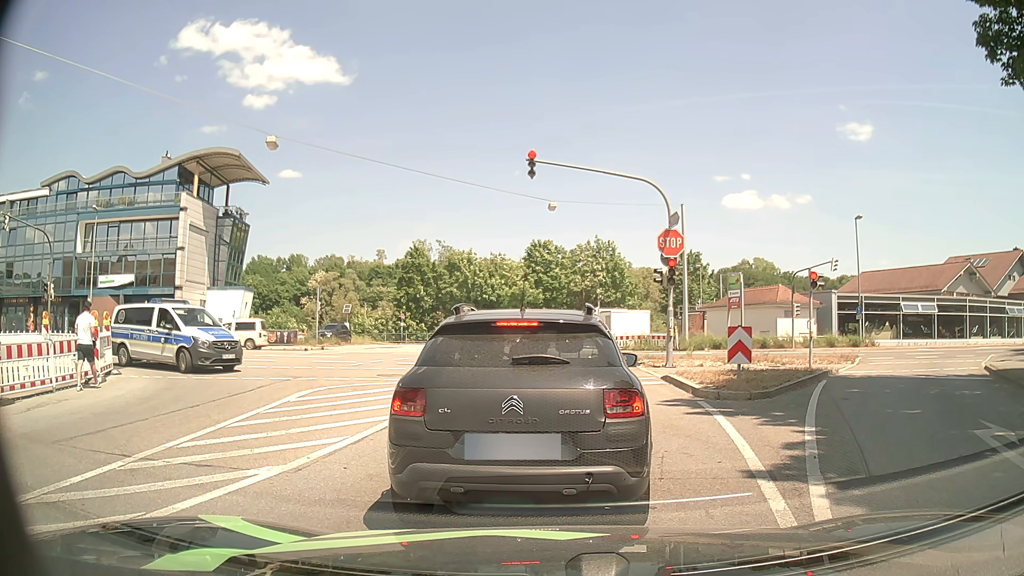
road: tertiary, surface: asphalt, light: Day
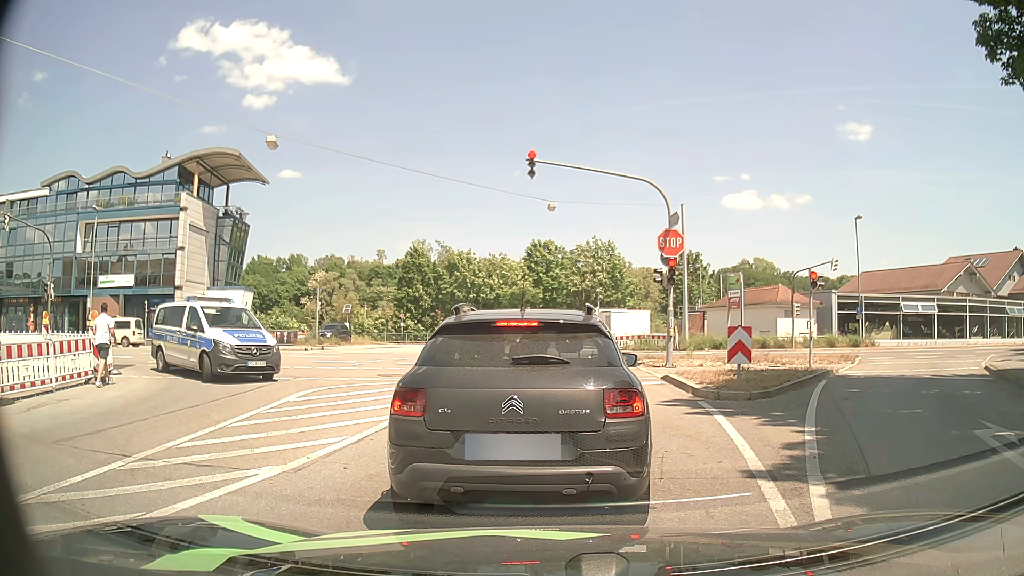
(0.0, 0.0) m; 0°
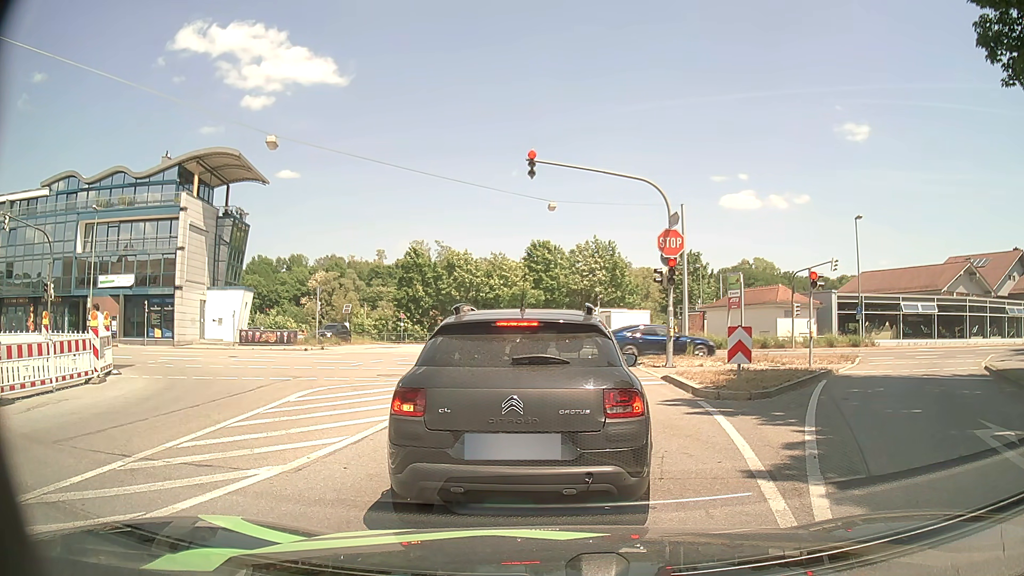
(0.0, 0.0) m; 0°
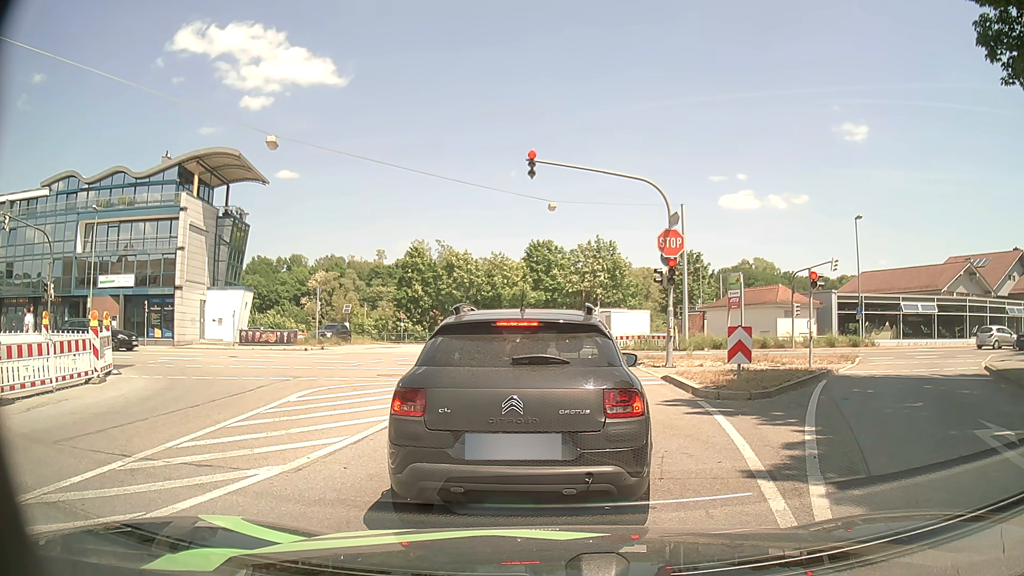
(0.0, 0.0) m; 0°
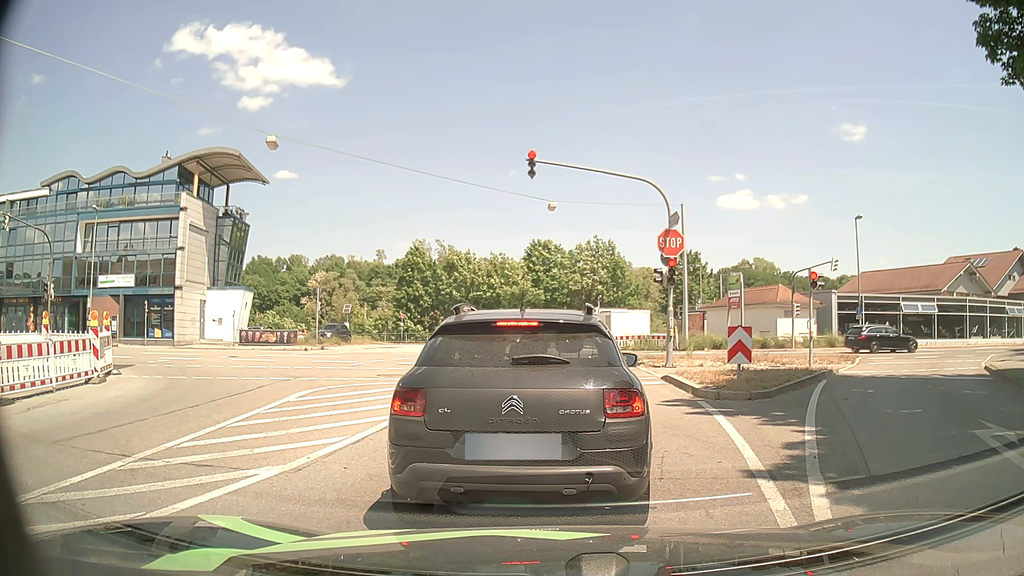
(0.0, 0.0) m; 0°
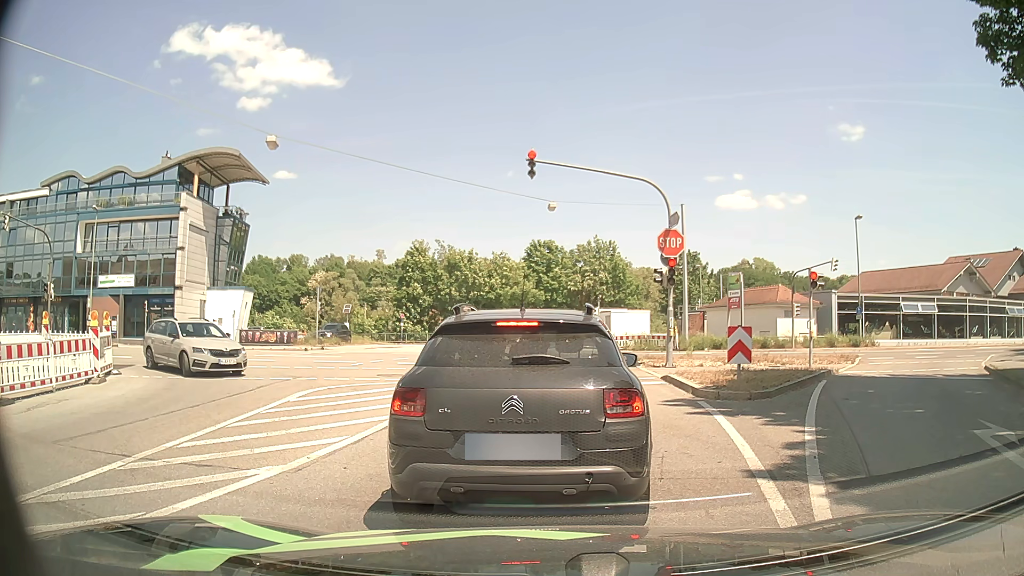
(0.0, 0.0) m; 0°
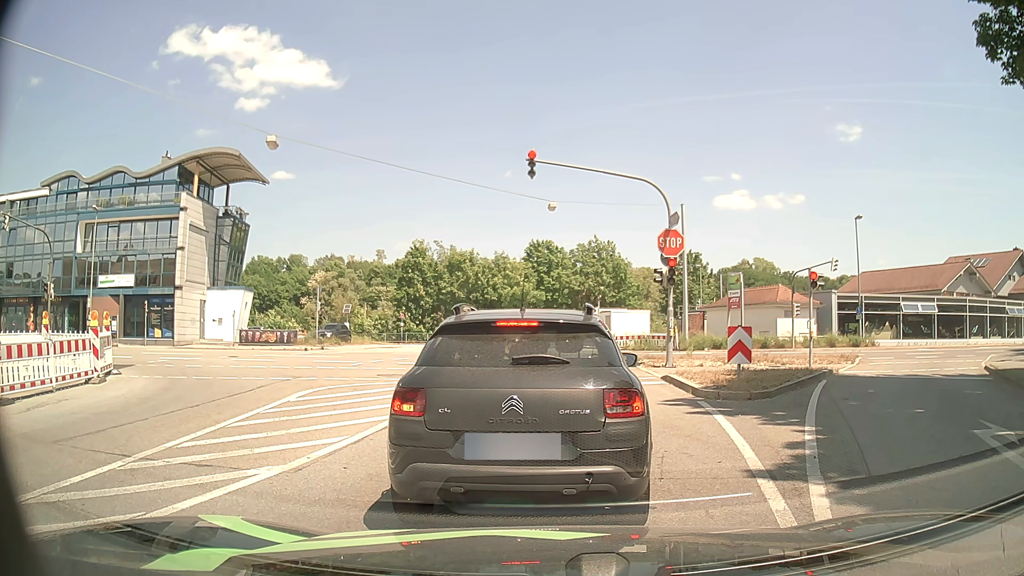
(0.0, 0.0) m; 0°
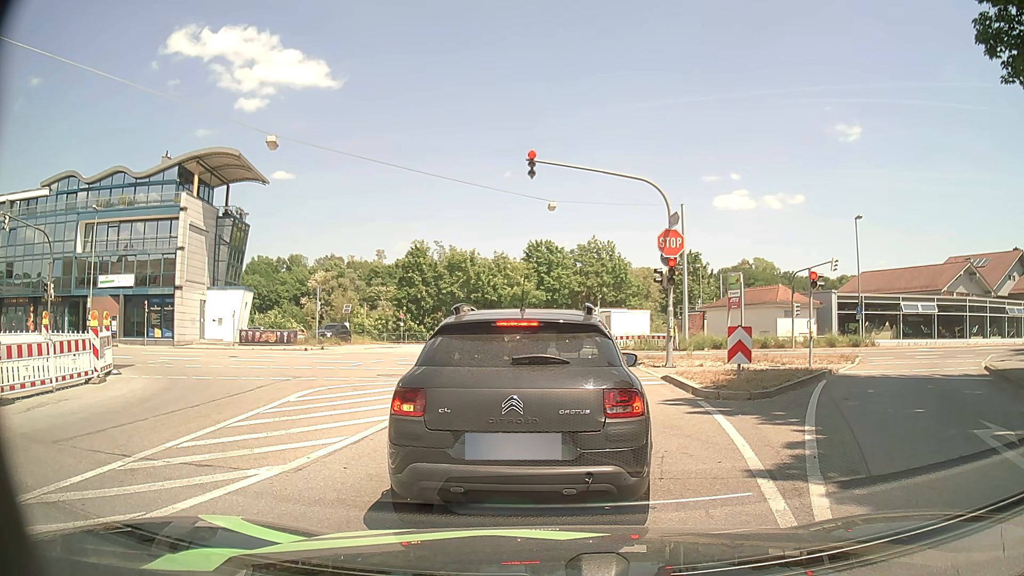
(0.0, 0.0) m; 0°
